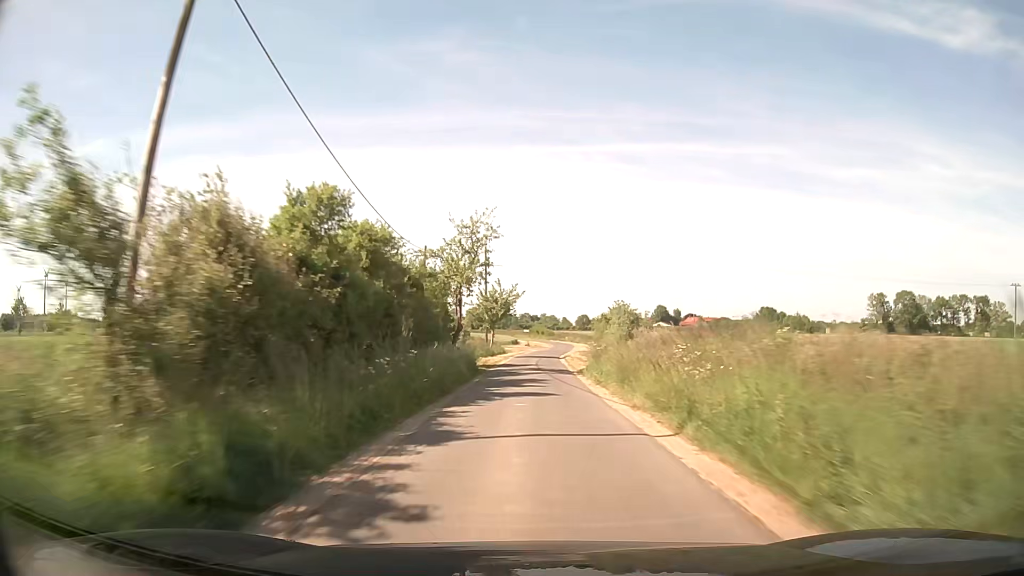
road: unclassified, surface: asphalt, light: Day
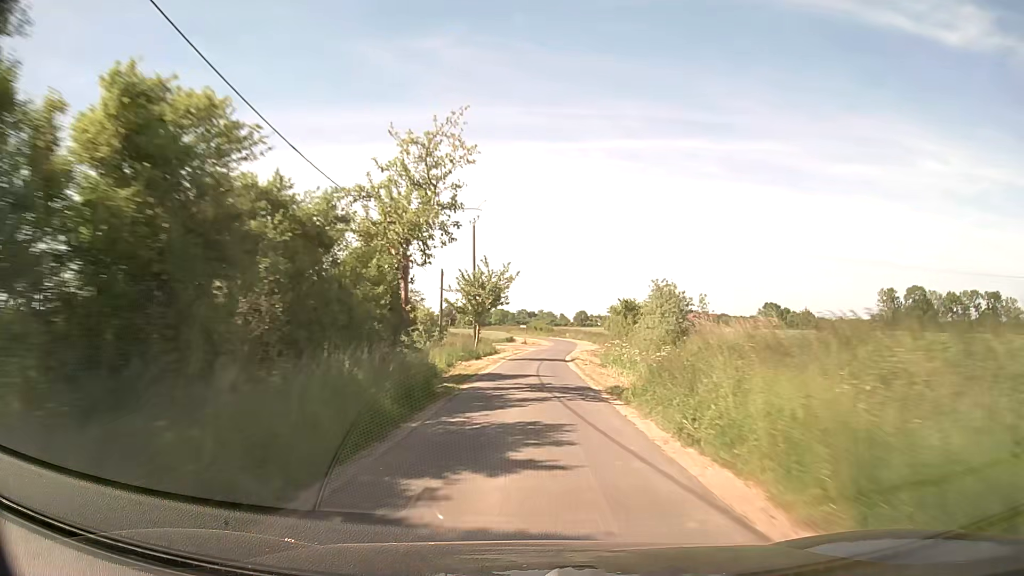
(0.0, +11.8) m; 0°
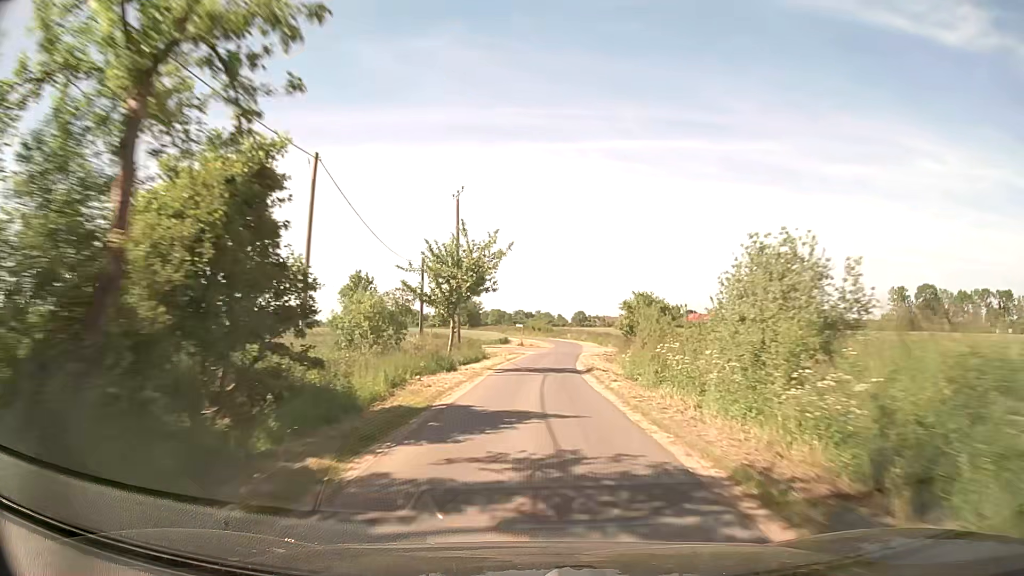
(0.0, +11.4) m; 0°
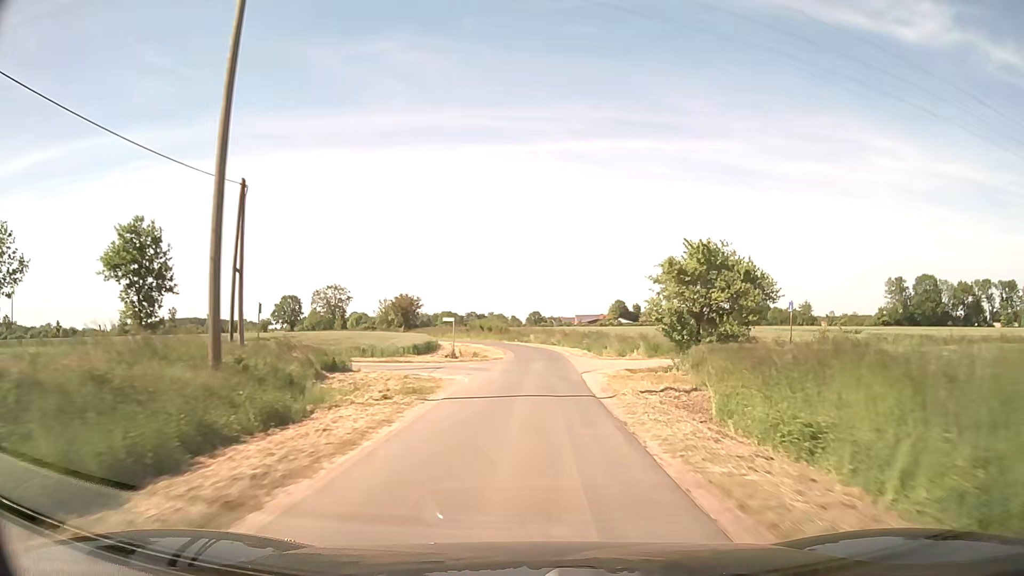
(+0.7, +32.5) m; +3°
